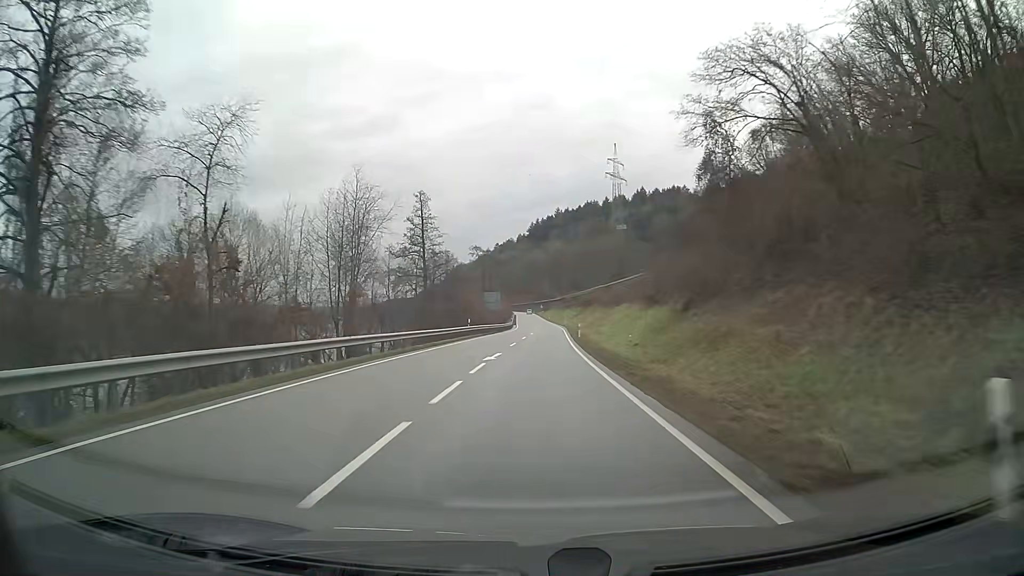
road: primary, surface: asphalt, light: Day
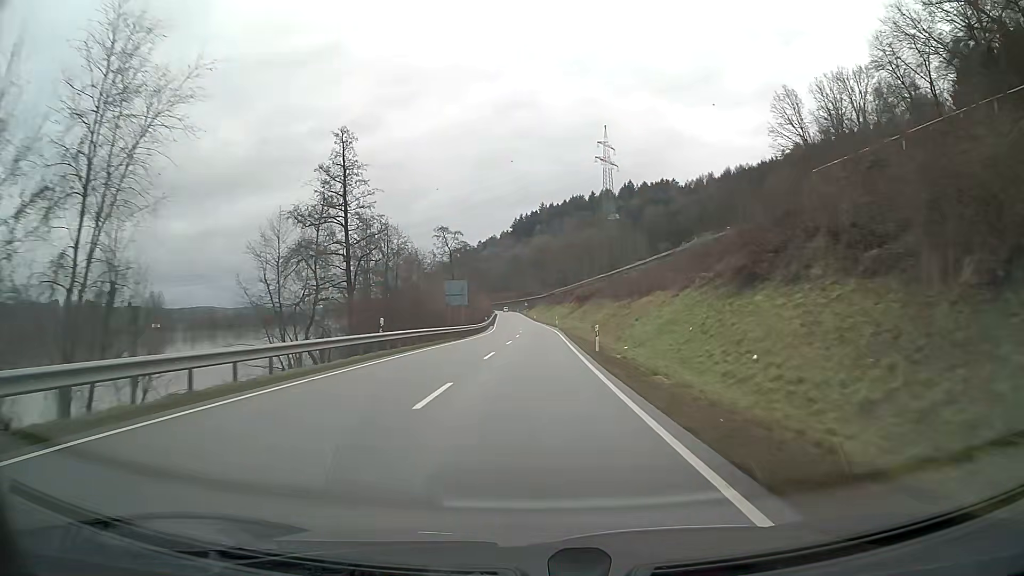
(+0.3, +25.2) m; +1°
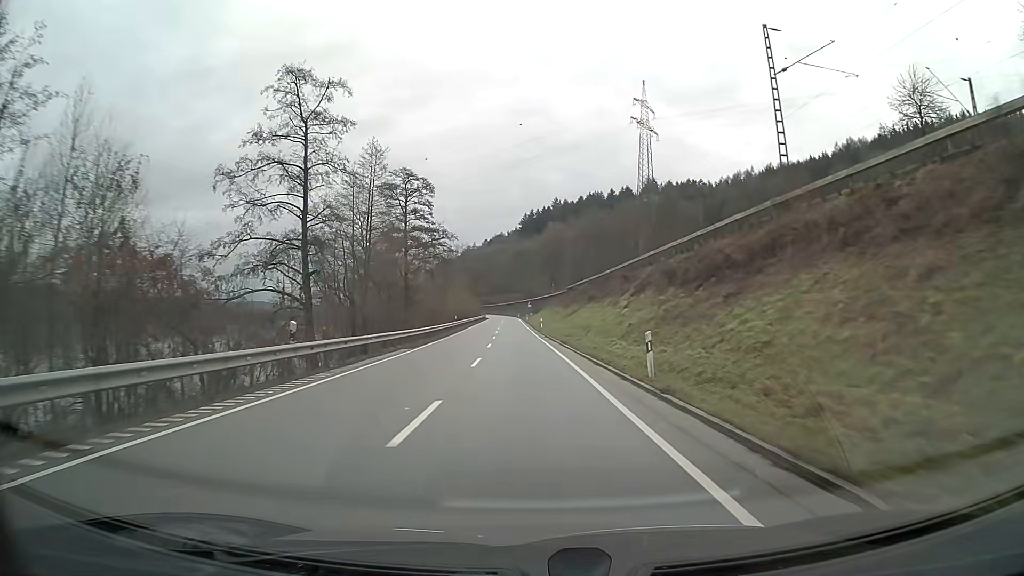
(0.0, +62.7) m; -1°
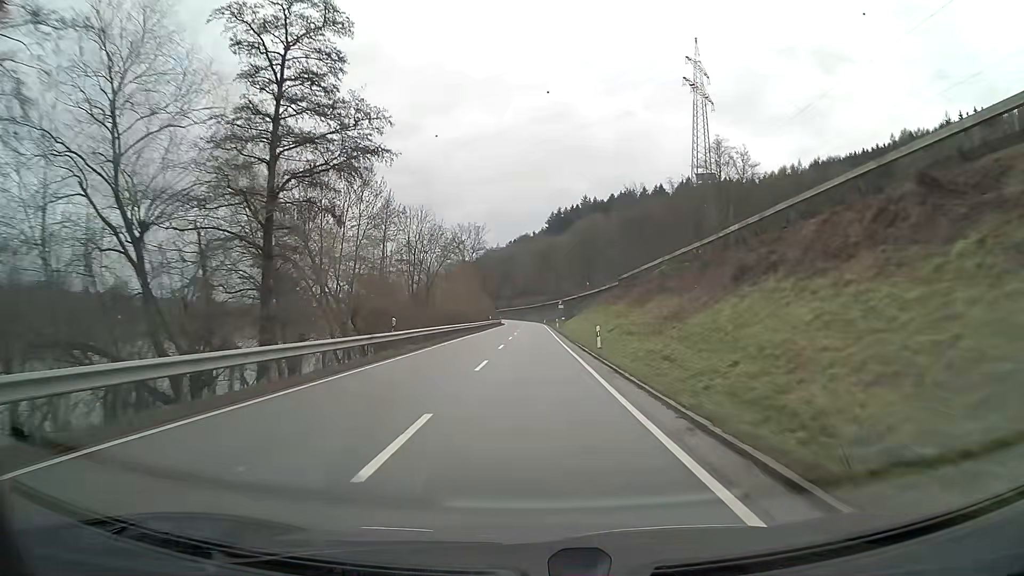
(-0.7, +37.4) m; -2°
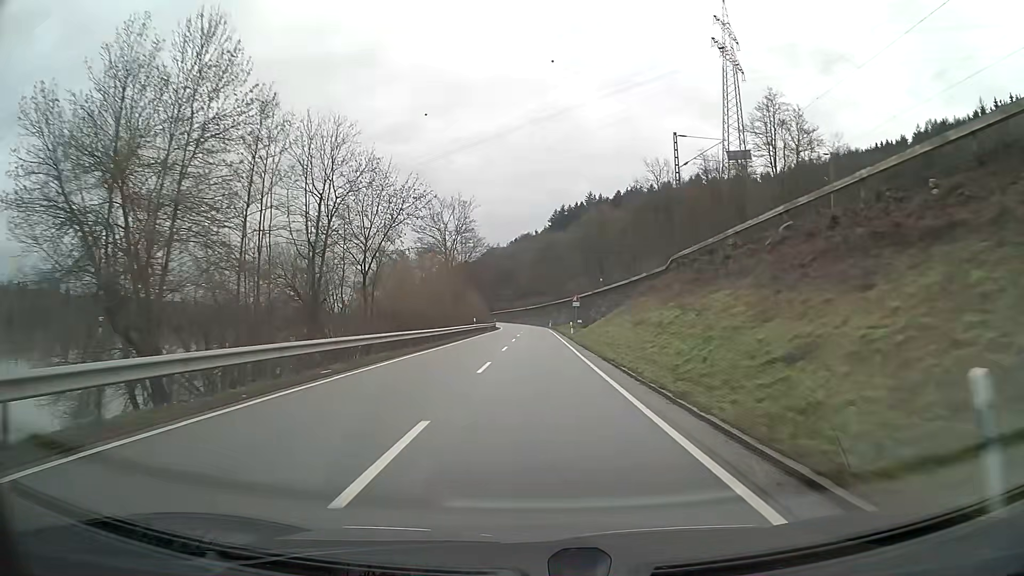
(-0.1, +24.9) m; 0°
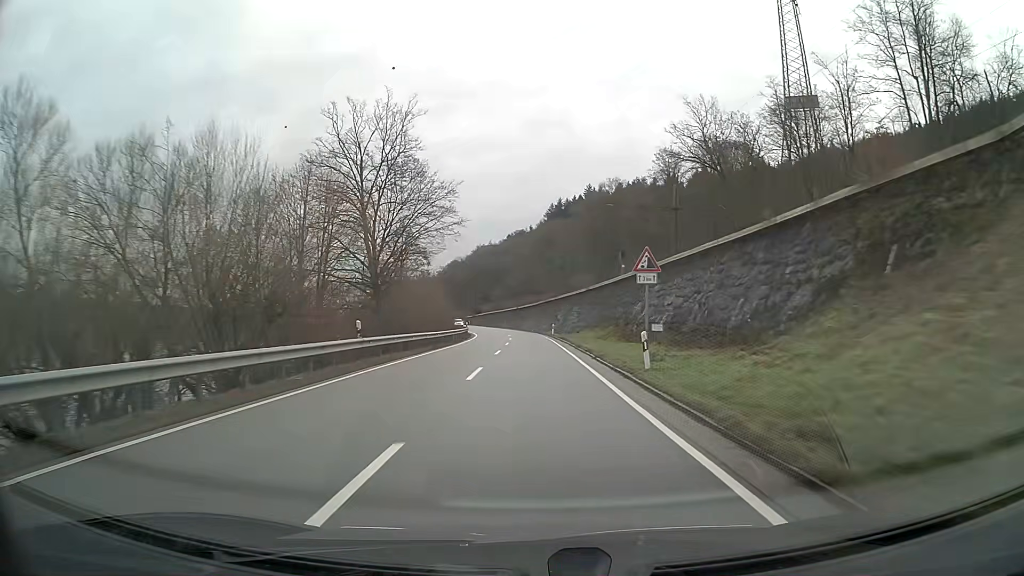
(+0.1, +37.3) m; 0°
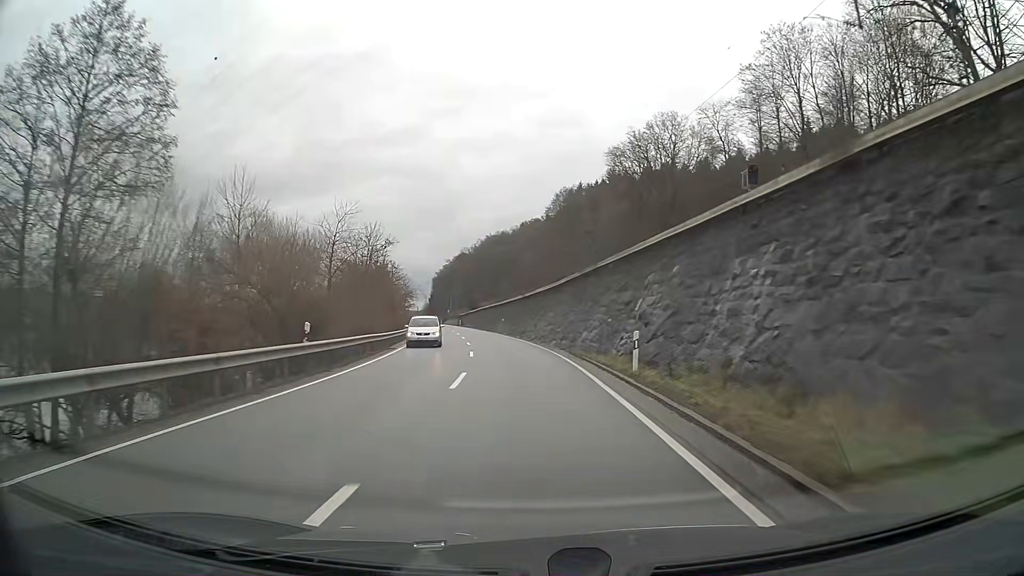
(-0.4, +49.8) m; -2°
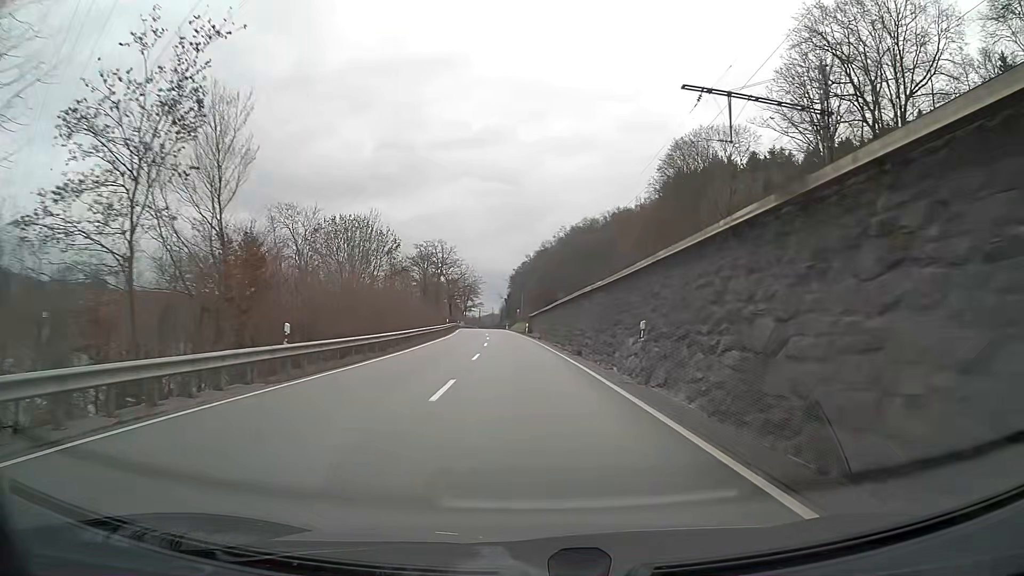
(-3.5, +49.8) m; -7°
